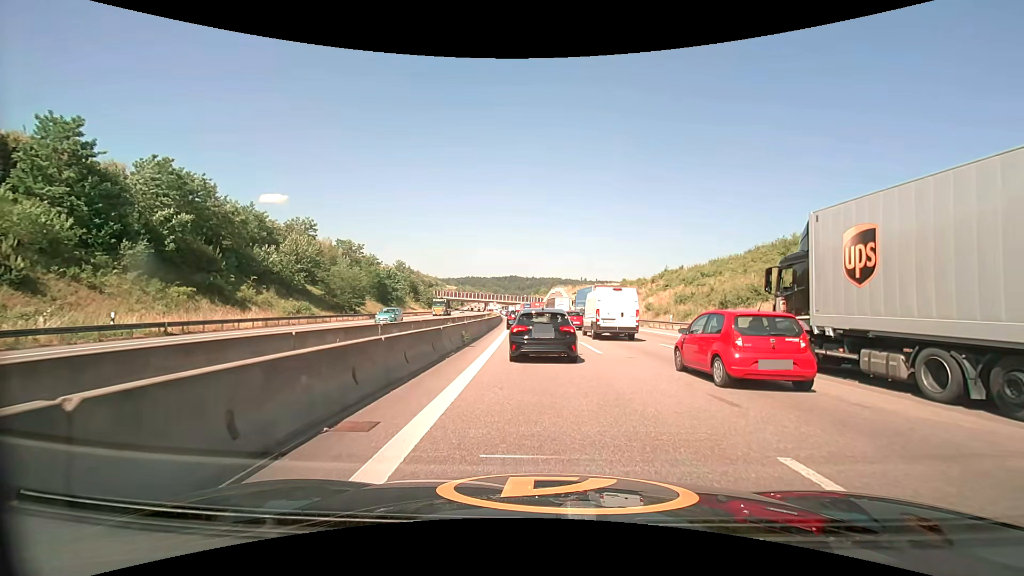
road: motorway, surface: asphalt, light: Day
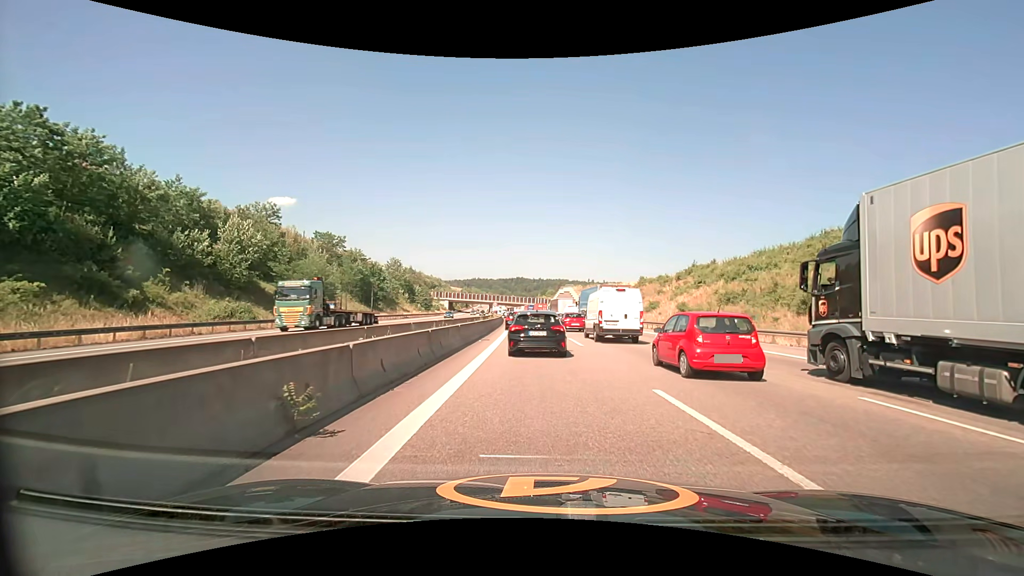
(0.0, +13.4) m; 0°
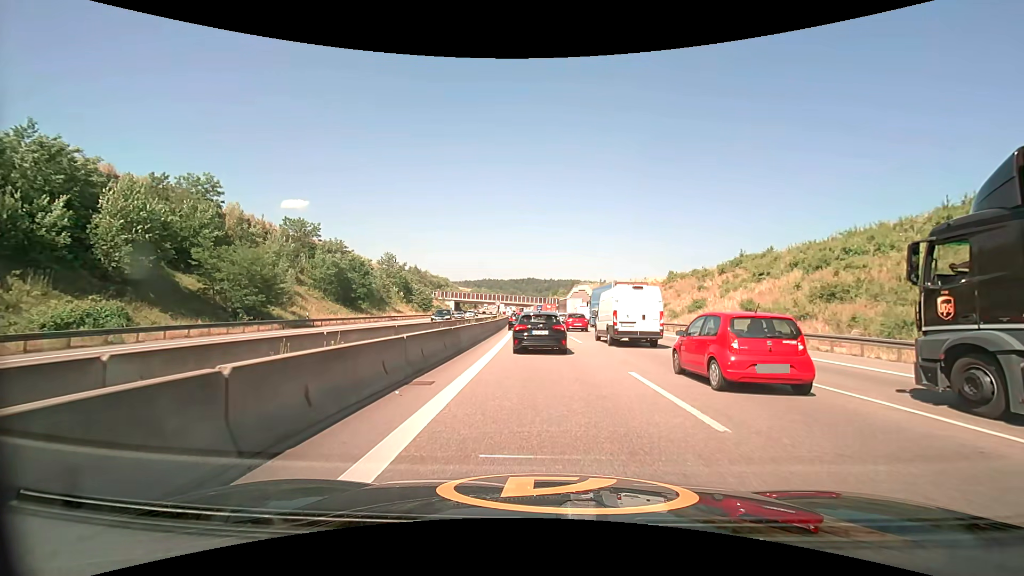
(-0.2, +15.3) m; -2°
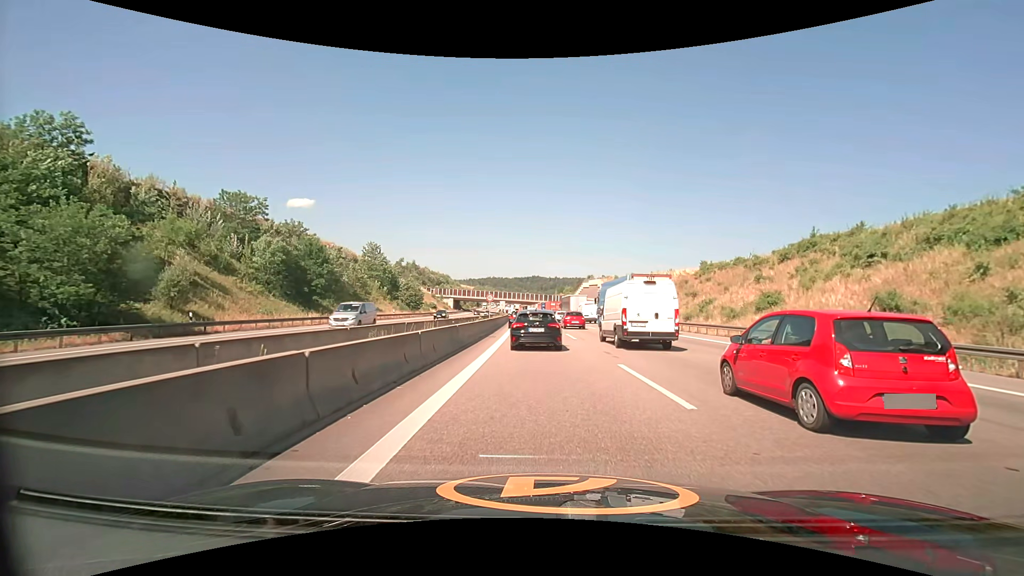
(0.0, +16.5) m; 0°
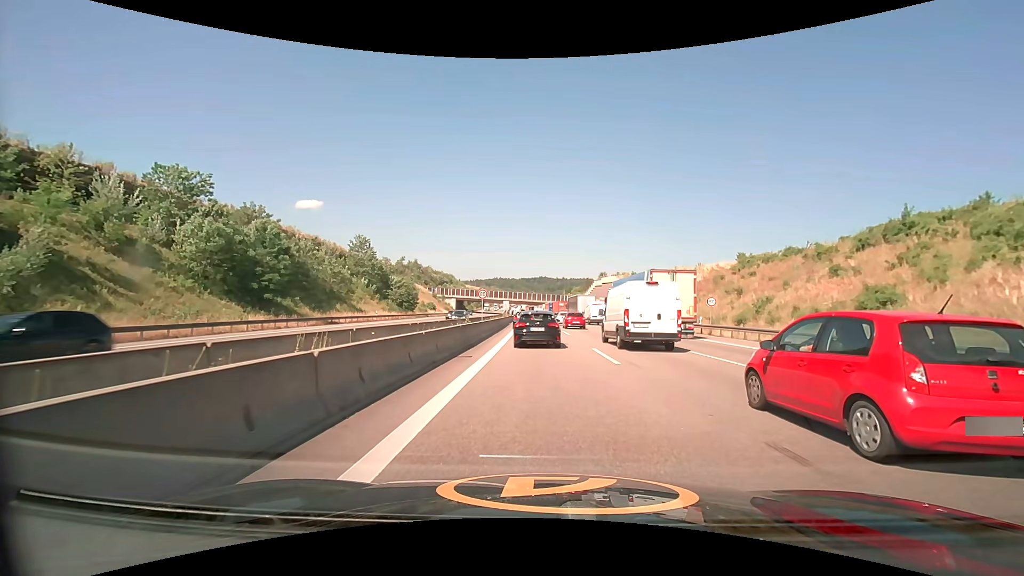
(0.0, +11.9) m; -1°
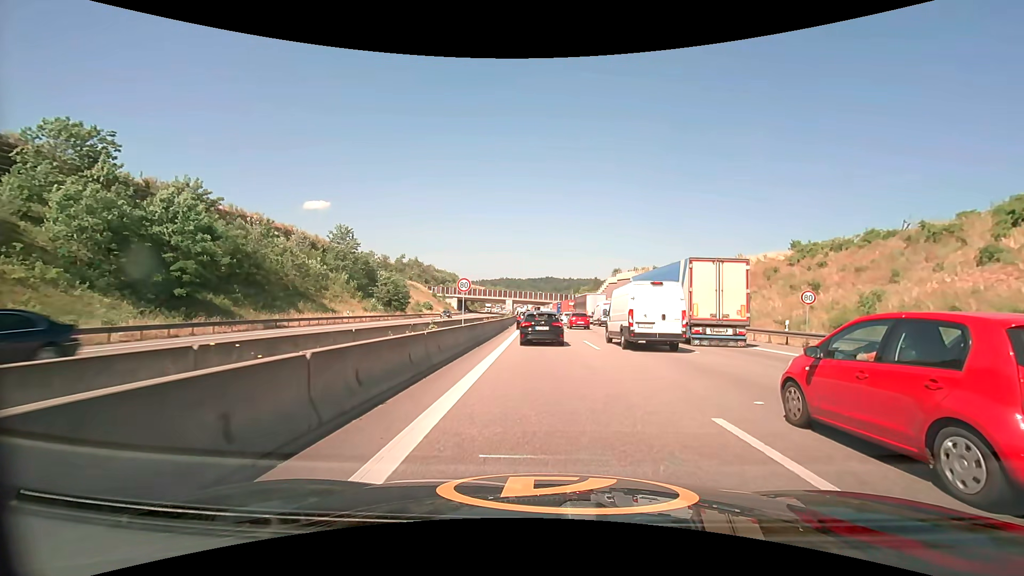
(0.0, +12.6) m; 0°
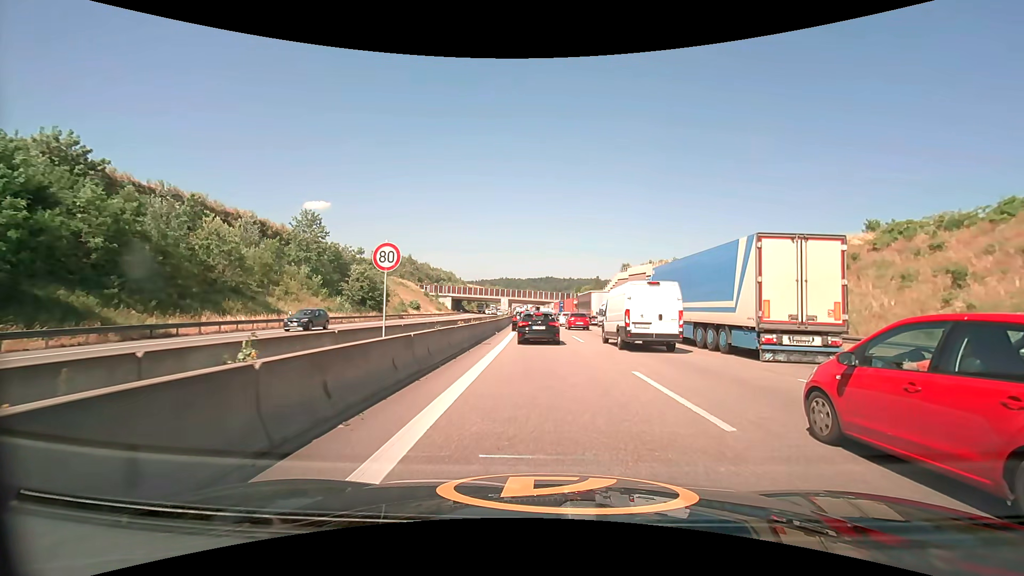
(-0.1, +13.0) m; -1°
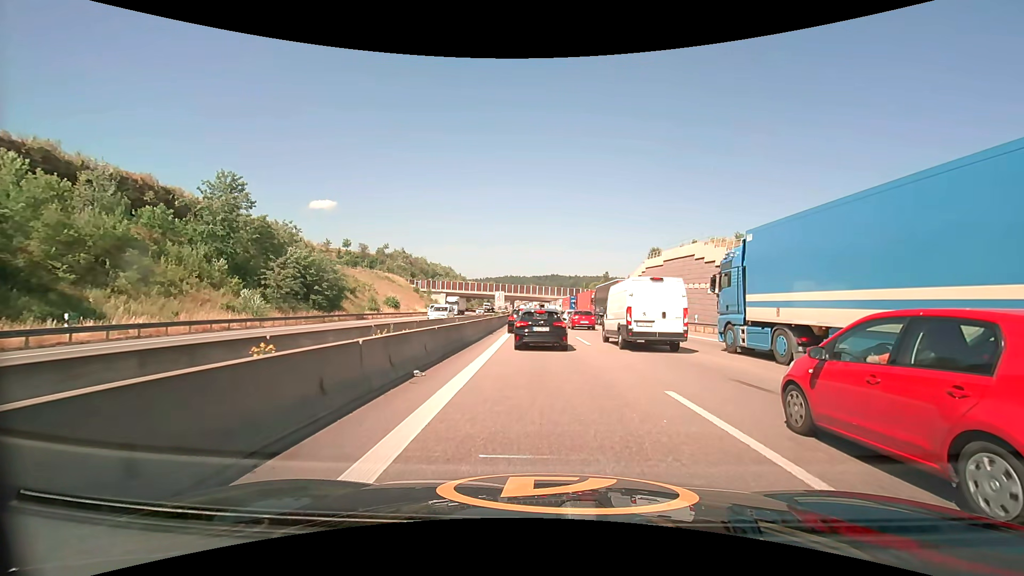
(0.0, +20.9) m; 0°
(0, +10) (0, +20) (0, +30) (-1, +40) (-1, +50) (-2, +60) (-2, +70) (-2, +80) (-3, +90) (-3, +100) m
